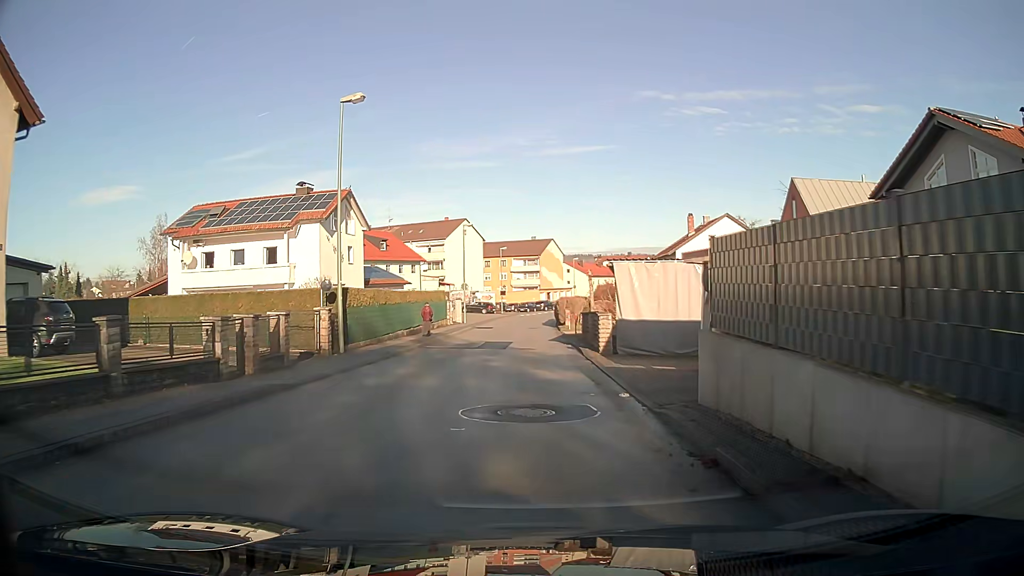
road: unclassified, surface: asphalt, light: Day
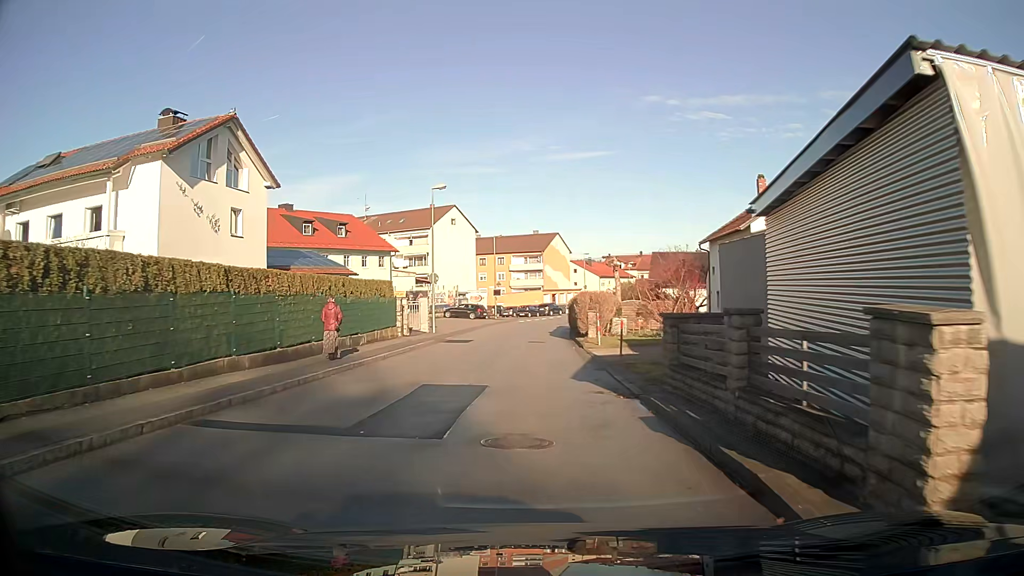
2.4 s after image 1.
(-0.1, +18.5) m; 0°
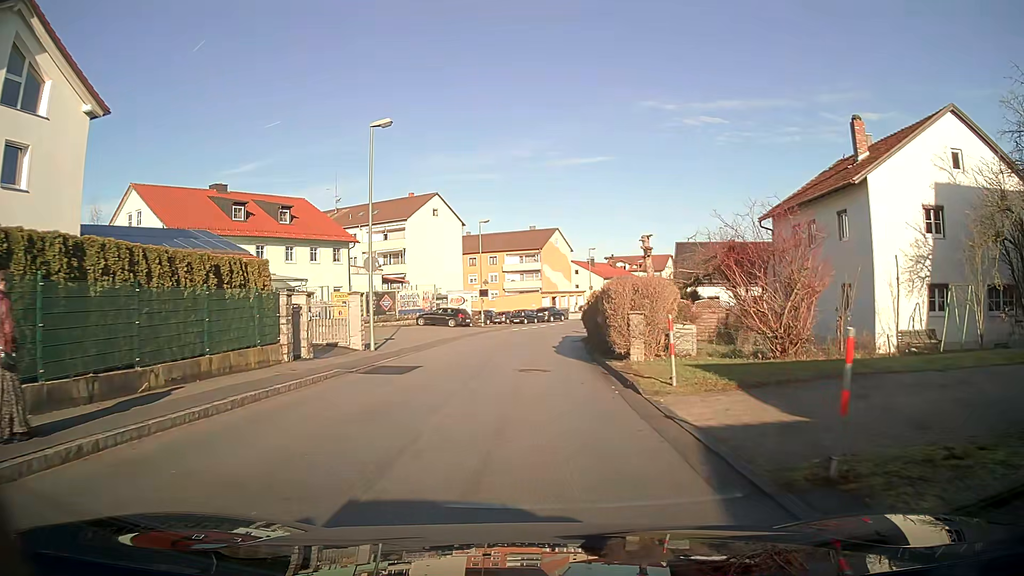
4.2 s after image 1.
(0.0, +13.8) m; 0°
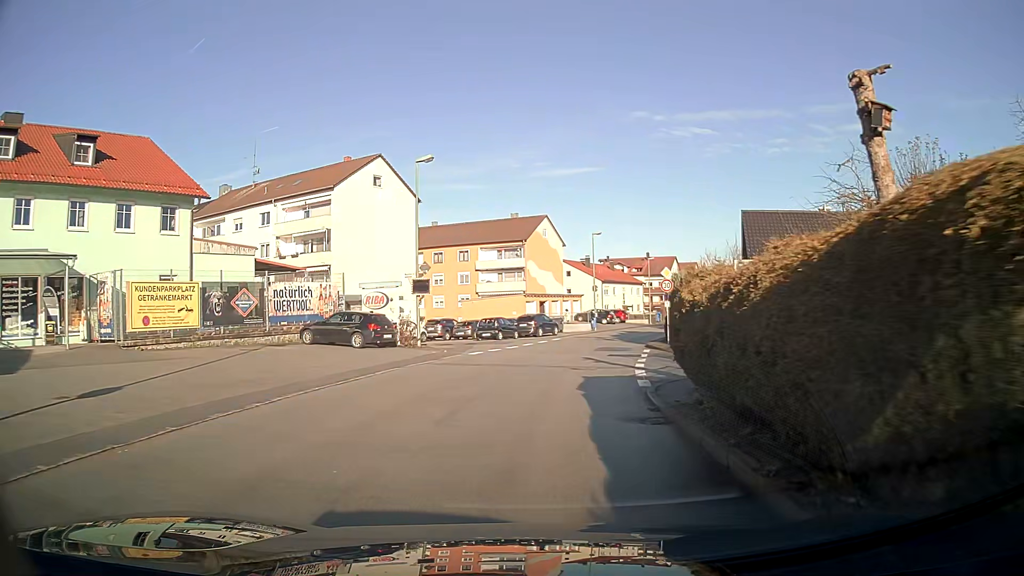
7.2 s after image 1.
(+0.3, +23.0) m; +2°
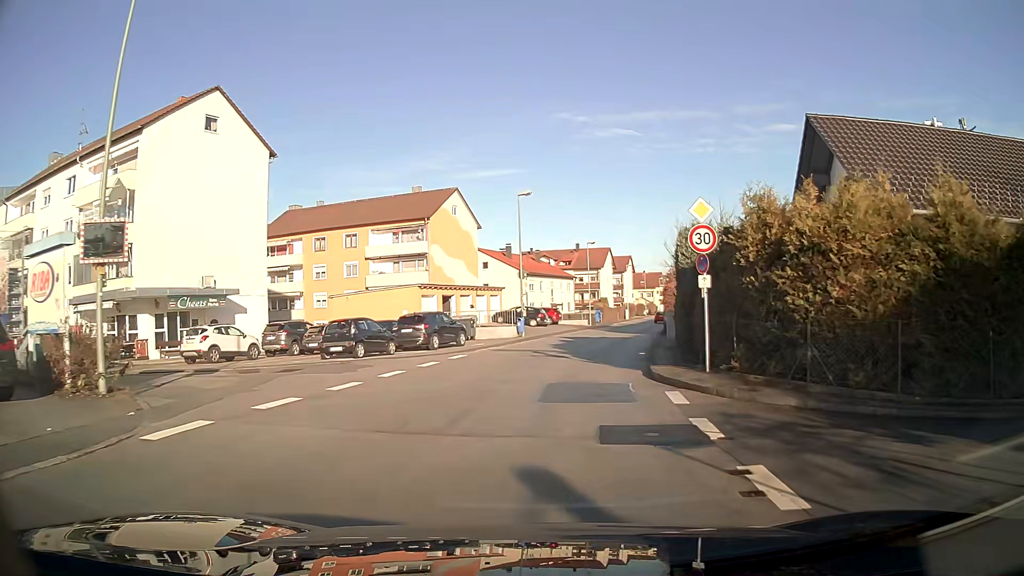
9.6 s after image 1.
(+1.1, +18.4) m; +7°
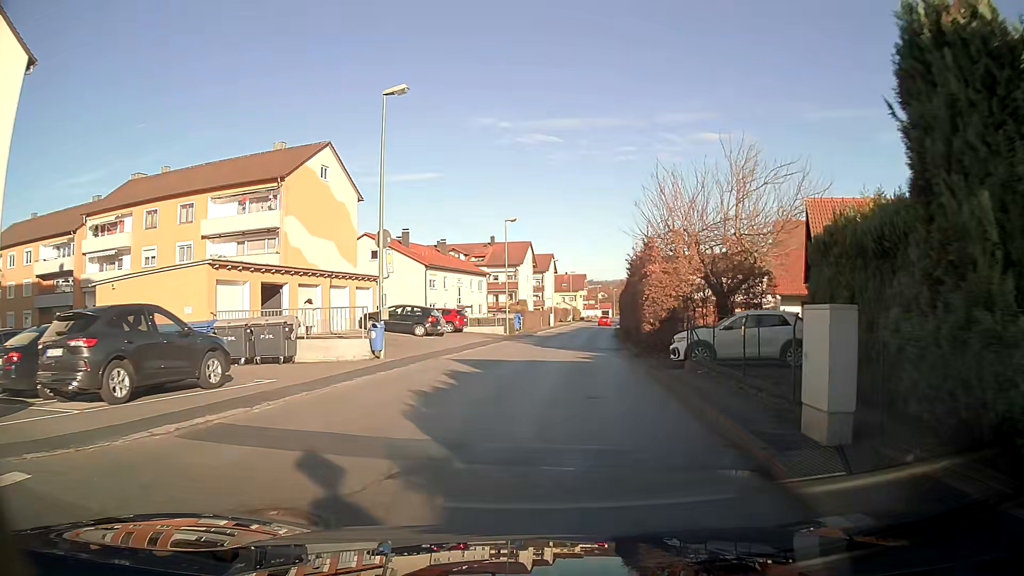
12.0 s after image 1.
(+1.1, +18.3) m; +7°
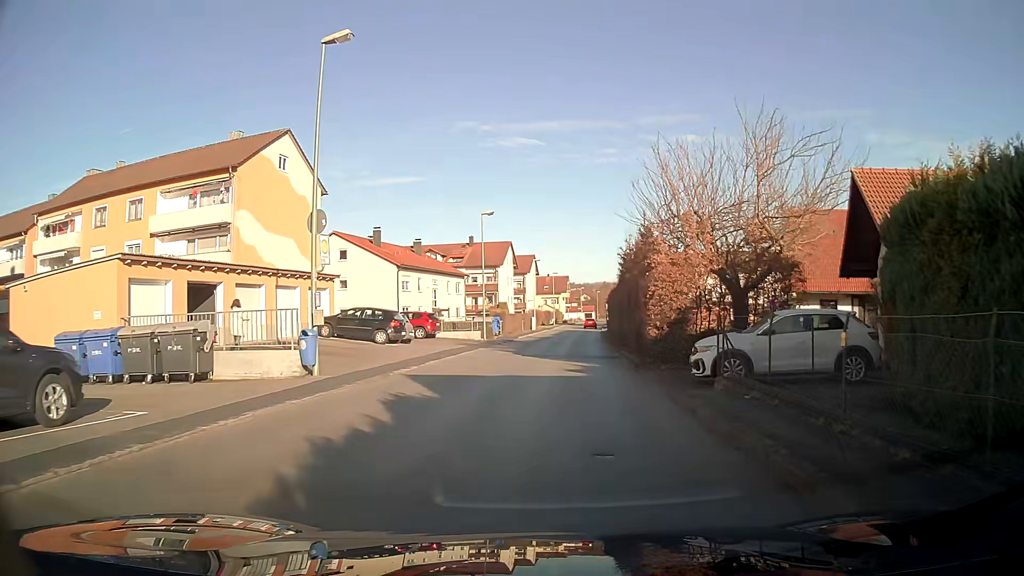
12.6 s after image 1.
(+0.1, +4.6) m; +1°
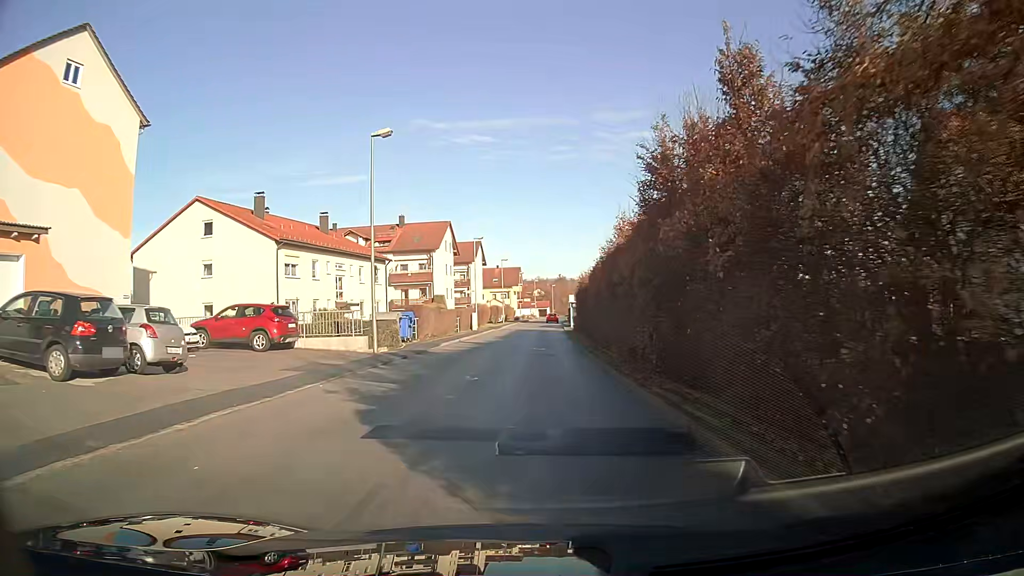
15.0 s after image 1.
(+0.7, +18.5) m; +4°
(0, +10) (0, +20) (0, +30) (0, +40) (+1, +50) (+1, +60) (+1, +70) (+2, +80) (+2, +90) (+3, +100) m
